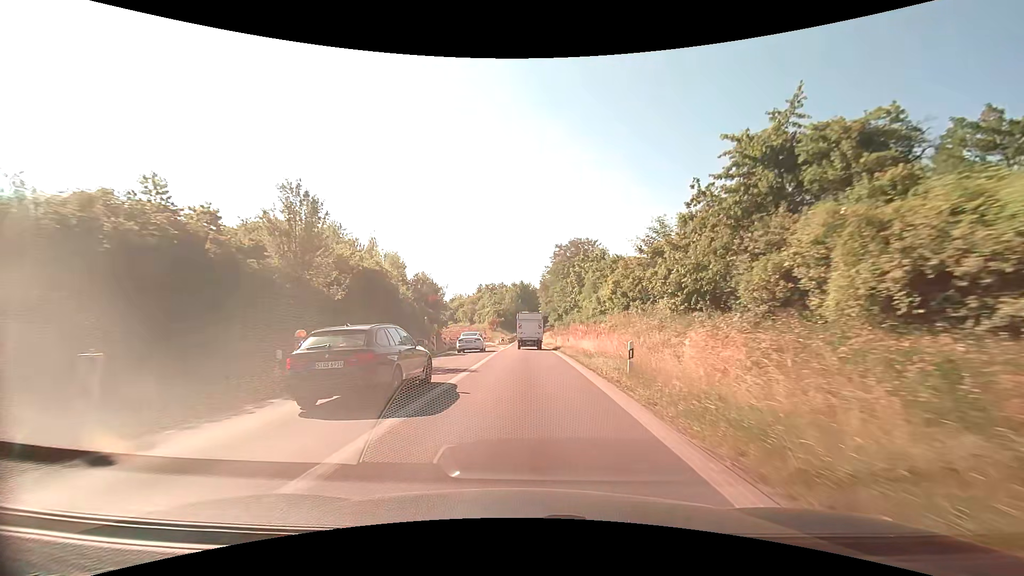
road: trunk_link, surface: asphalt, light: Day
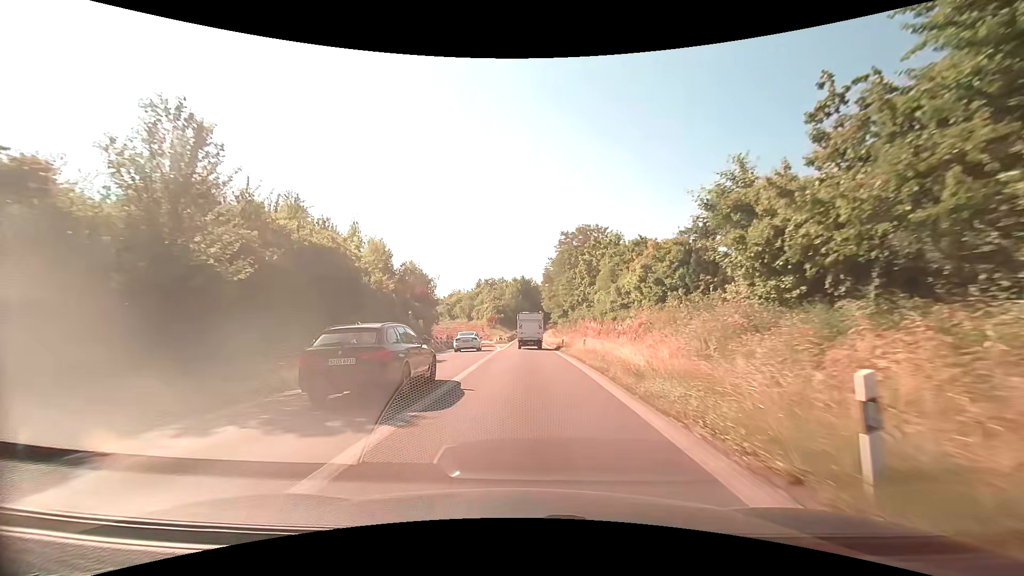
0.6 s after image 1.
(-0.1, +8.8) m; -1°
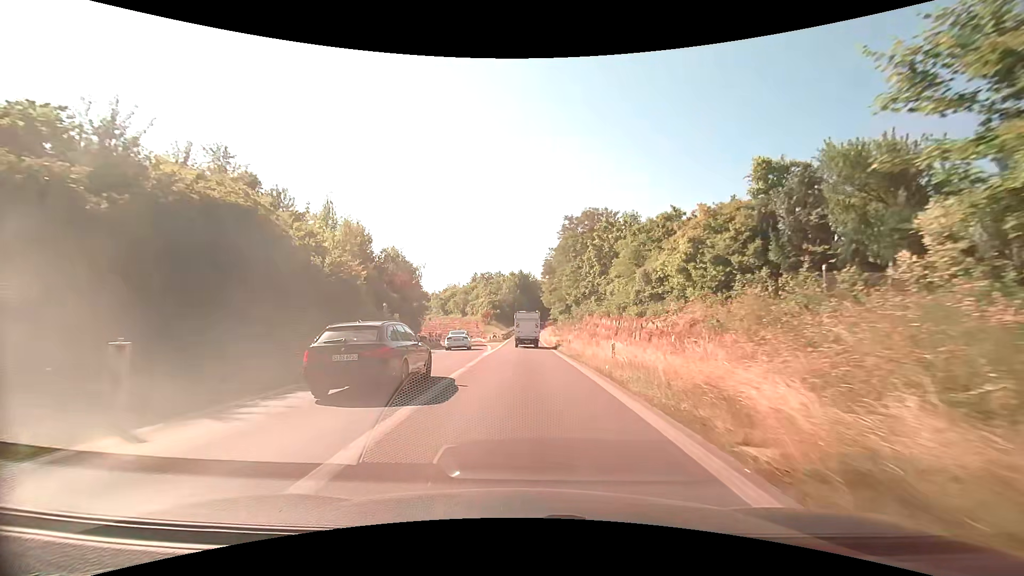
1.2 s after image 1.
(0.0, +8.5) m; 0°
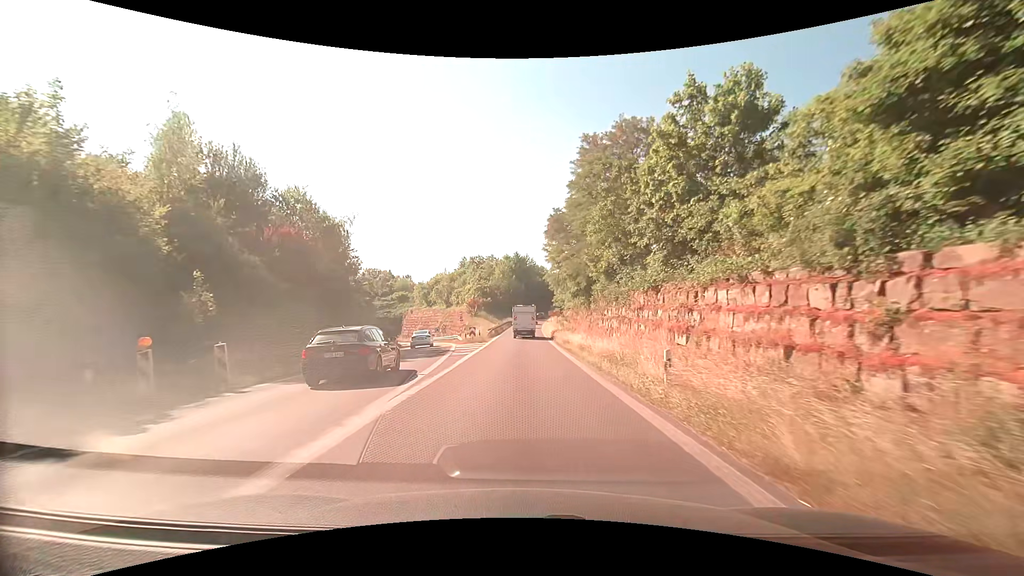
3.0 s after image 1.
(+0.4, +24.4) m; +1°
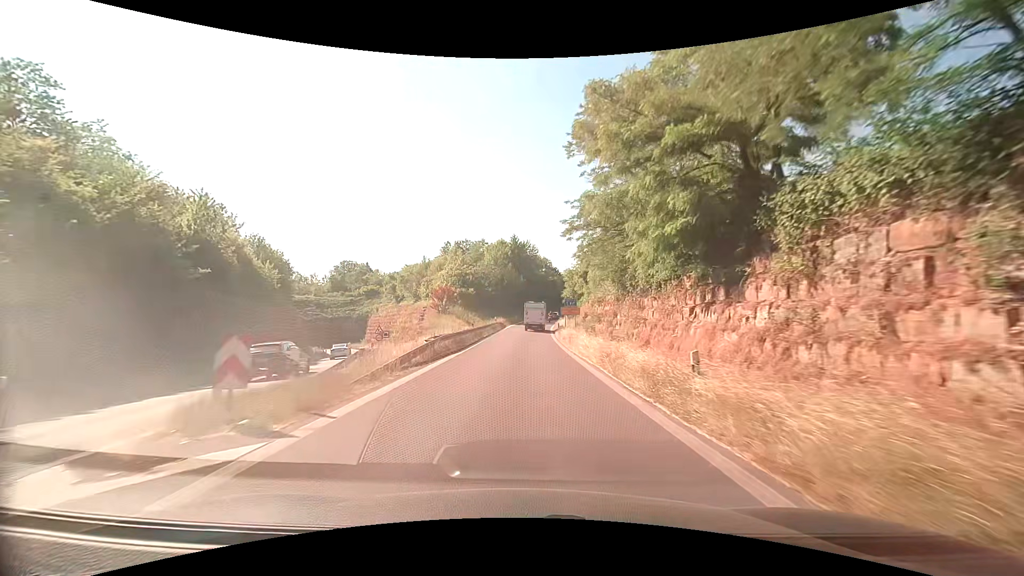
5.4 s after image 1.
(-0.1, +32.6) m; 0°
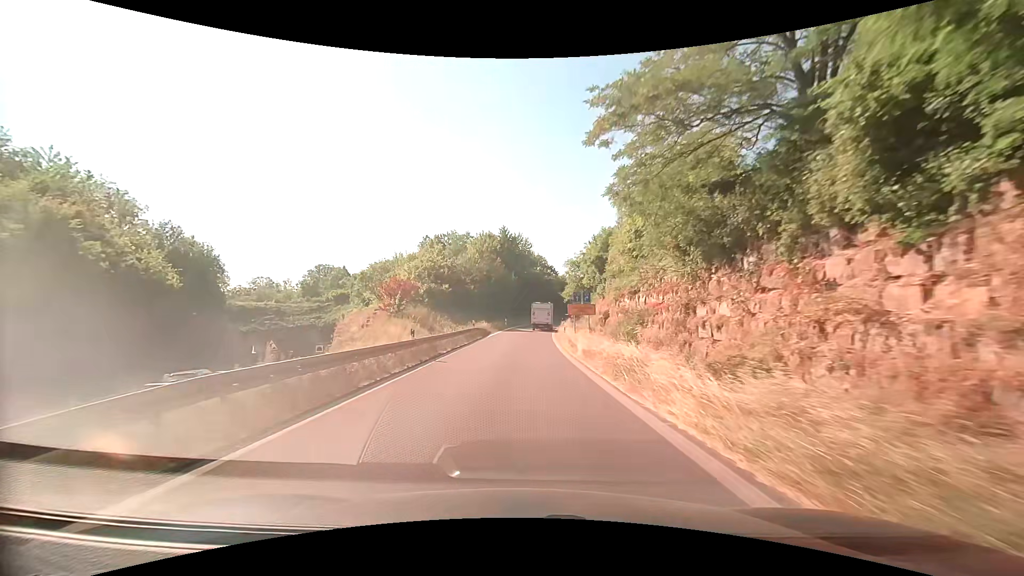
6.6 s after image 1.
(+0.3, +16.8) m; +2°
